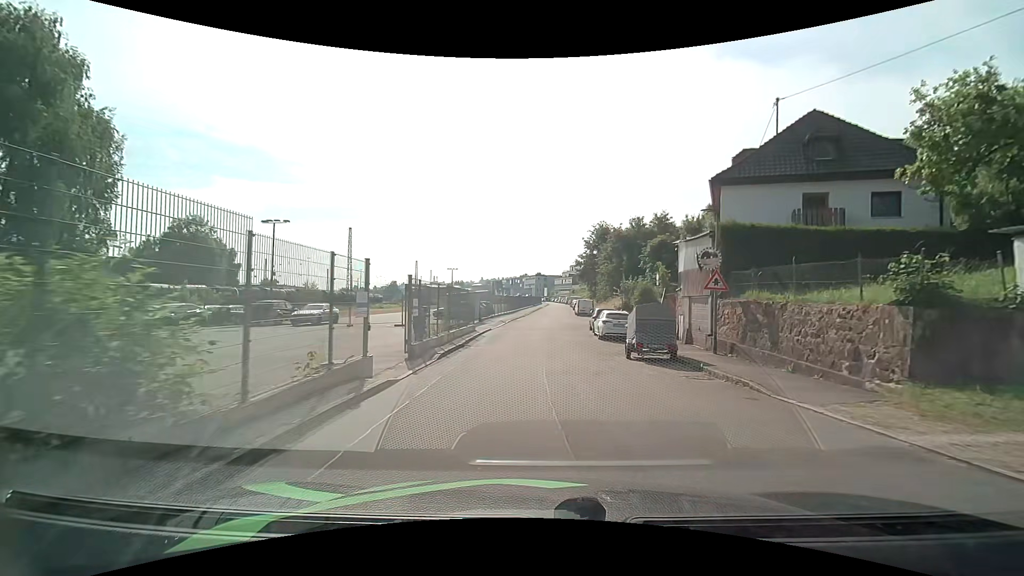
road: residential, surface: asphalt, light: Day
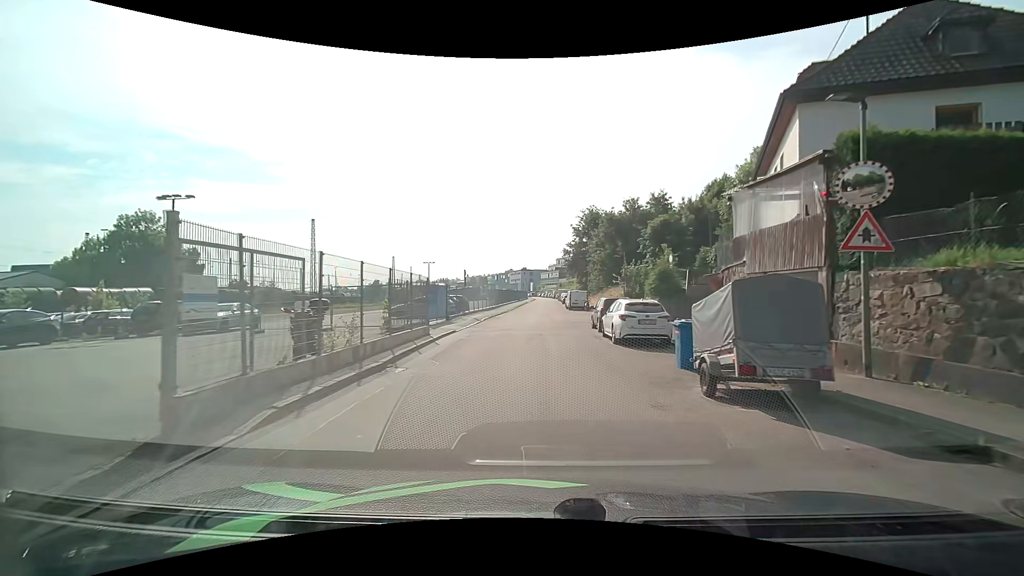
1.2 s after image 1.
(+0.1, +9.0) m; +1°
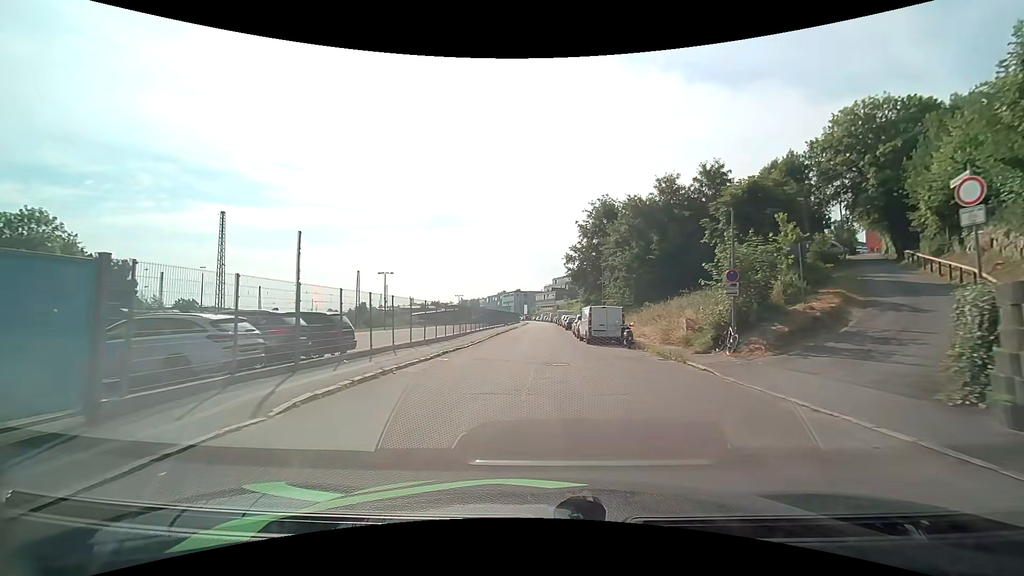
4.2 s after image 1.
(+0.3, +24.2) m; 0°
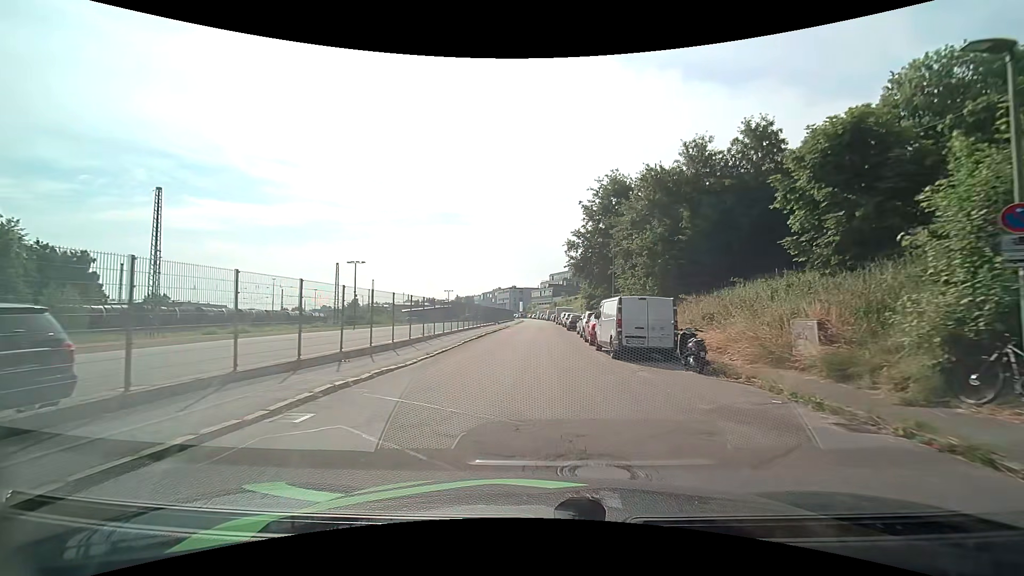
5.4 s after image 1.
(+0.1, +10.2) m; +1°
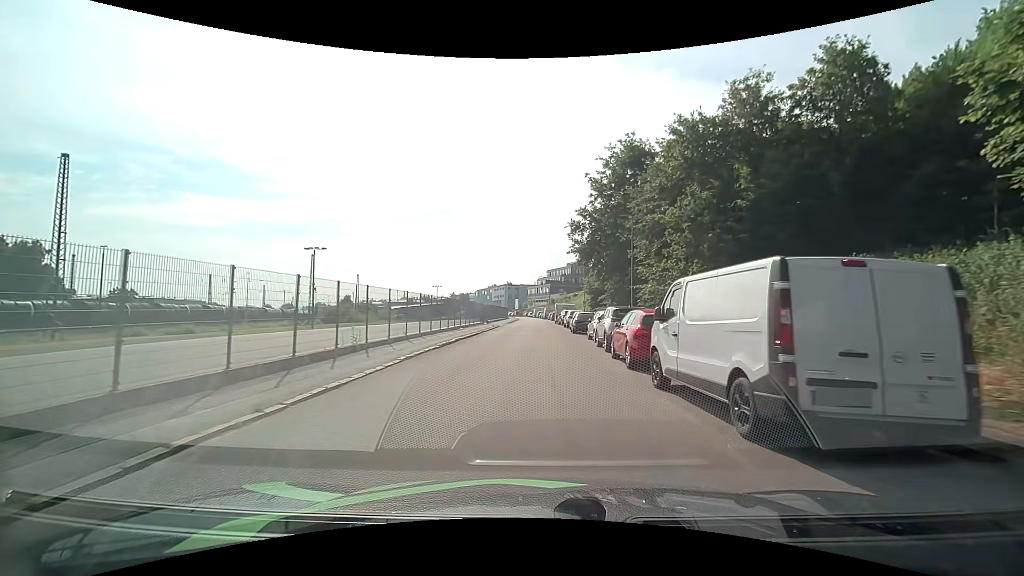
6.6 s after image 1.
(0.0, +10.3) m; 0°
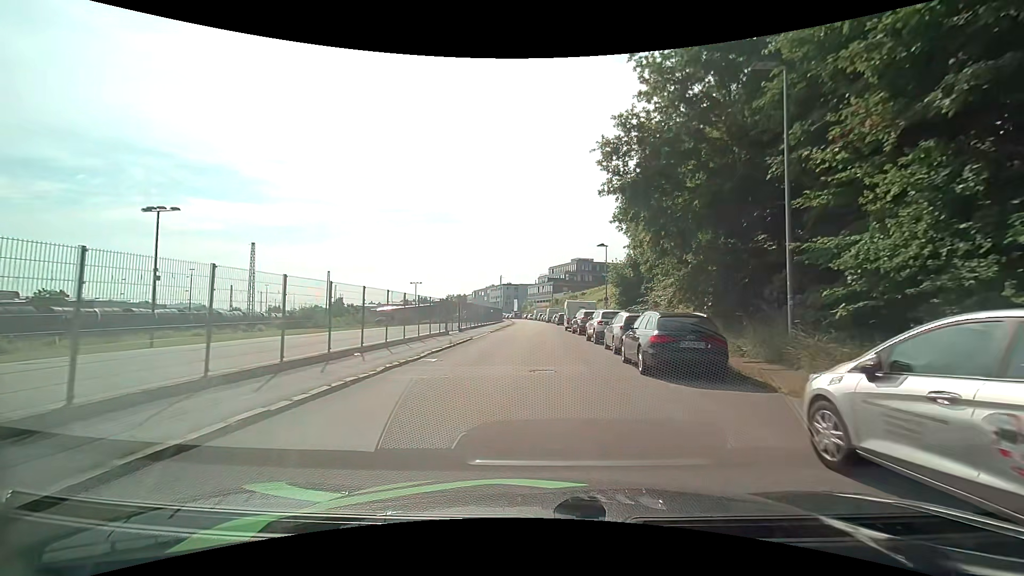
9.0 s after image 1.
(0.0, +21.1) m; 0°
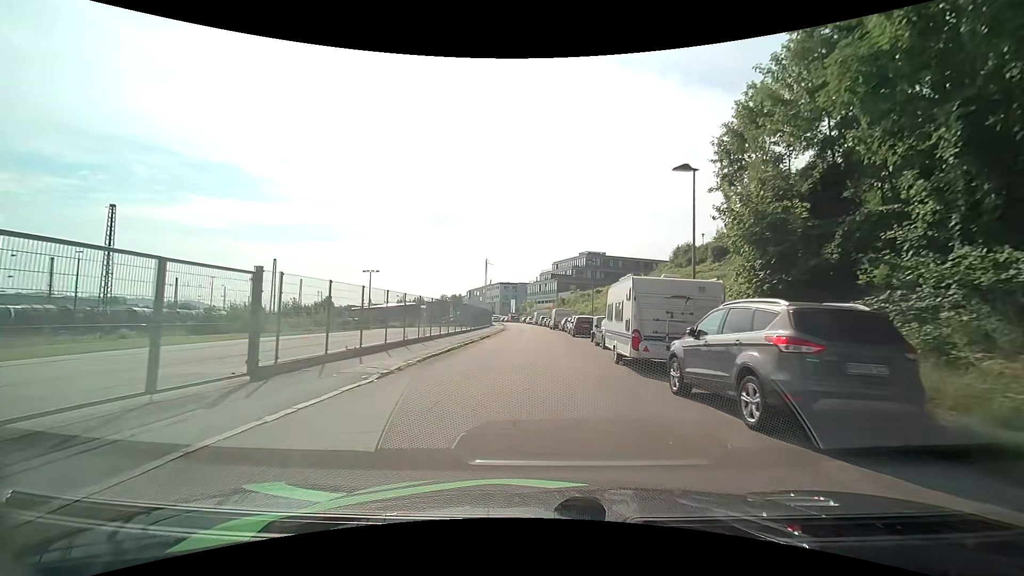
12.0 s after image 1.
(-0.1, +26.5) m; 0°
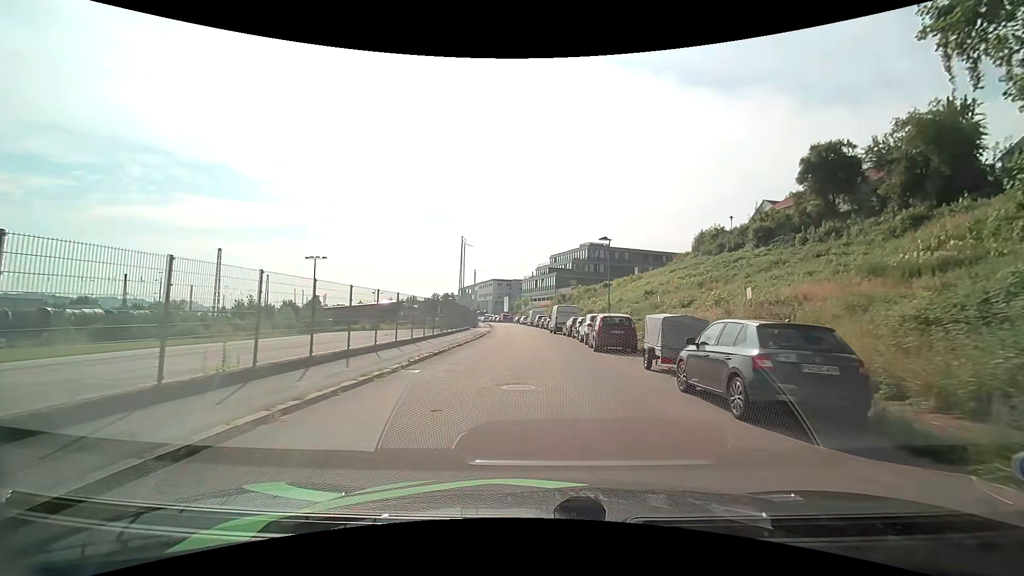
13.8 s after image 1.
(+0.1, +15.8) m; +1°
(0, +10) (0, +20) (0, +30) (-1, +40) (-2, +50) (-3, +60) (-4, +70) (-5, +80) (-6, +90) (-7, +100) m
